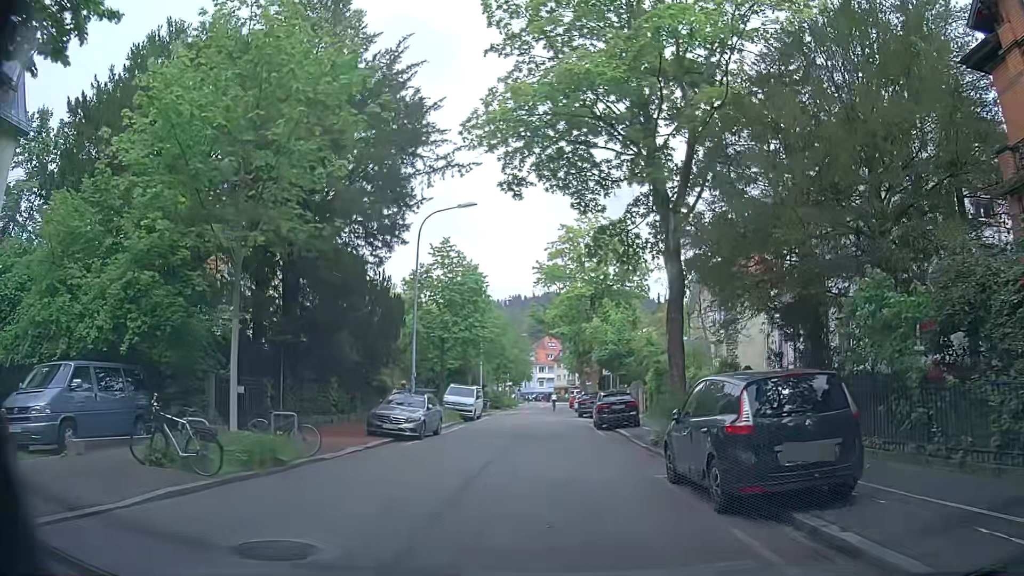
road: unclassified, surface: asphalt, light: Day
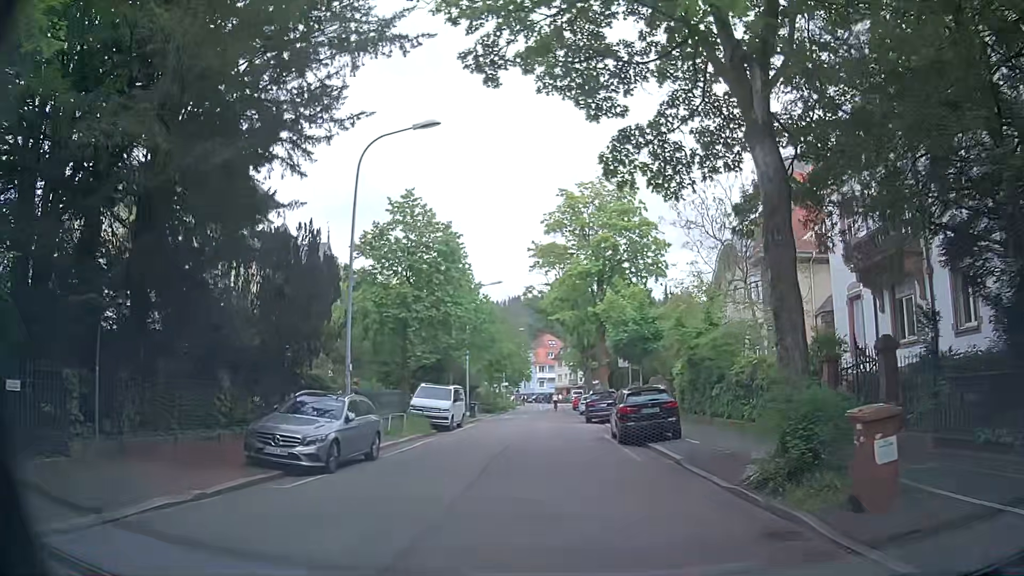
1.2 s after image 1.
(+0.1, +8.9) m; +1°
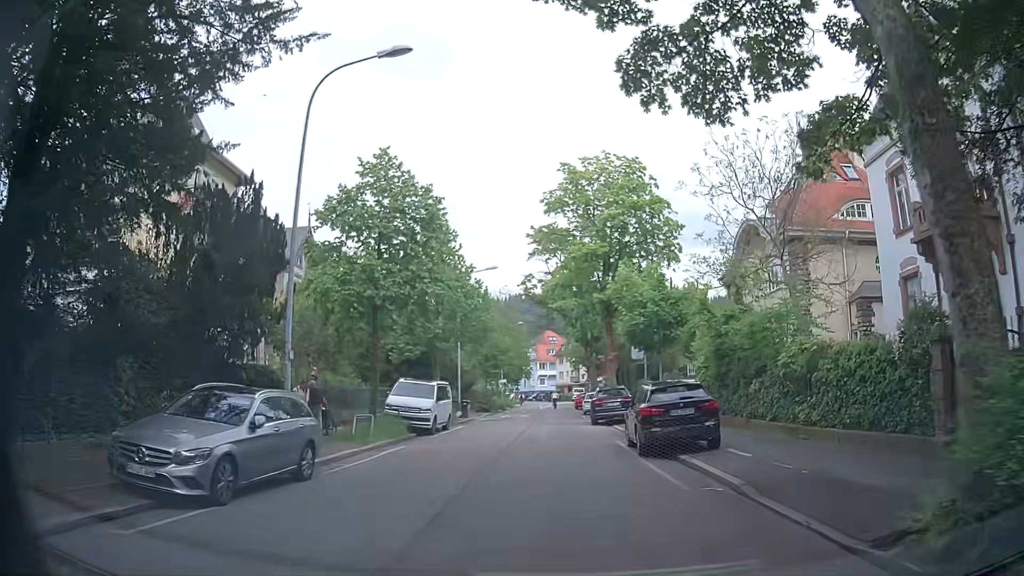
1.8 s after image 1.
(0.0, +4.5) m; -1°
